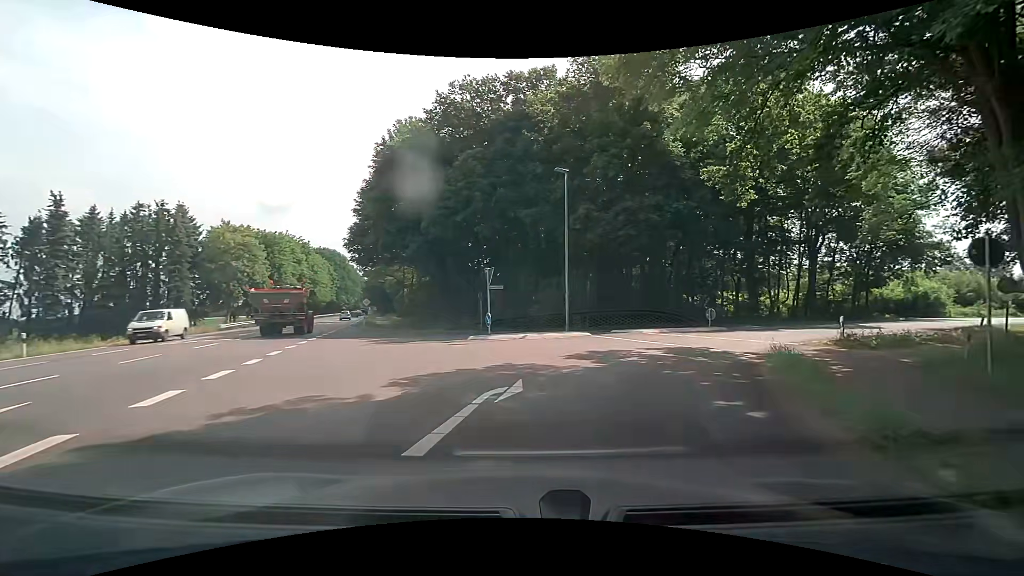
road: primary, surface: asphalt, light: Day
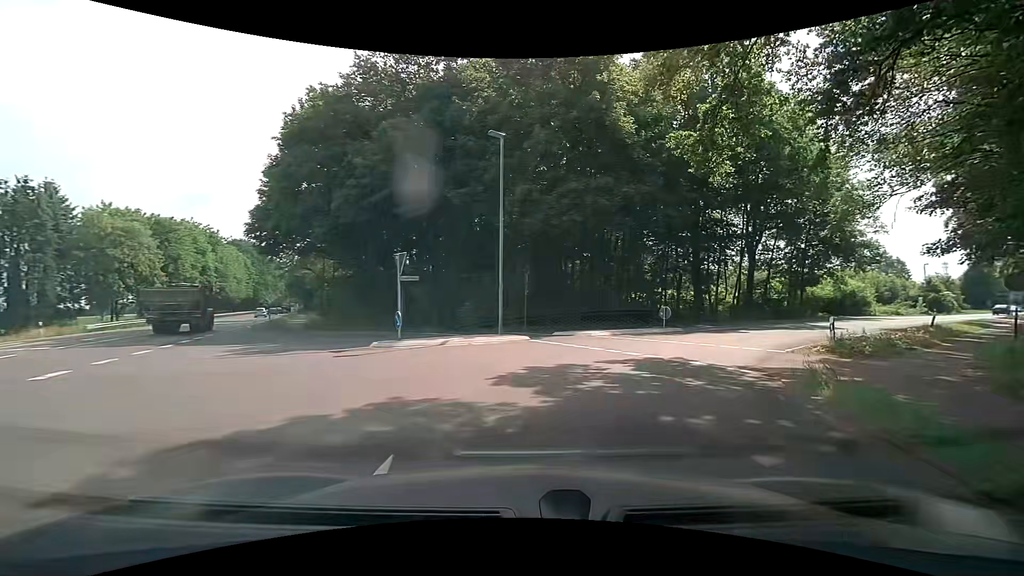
(+0.2, +4.8) m; +5°
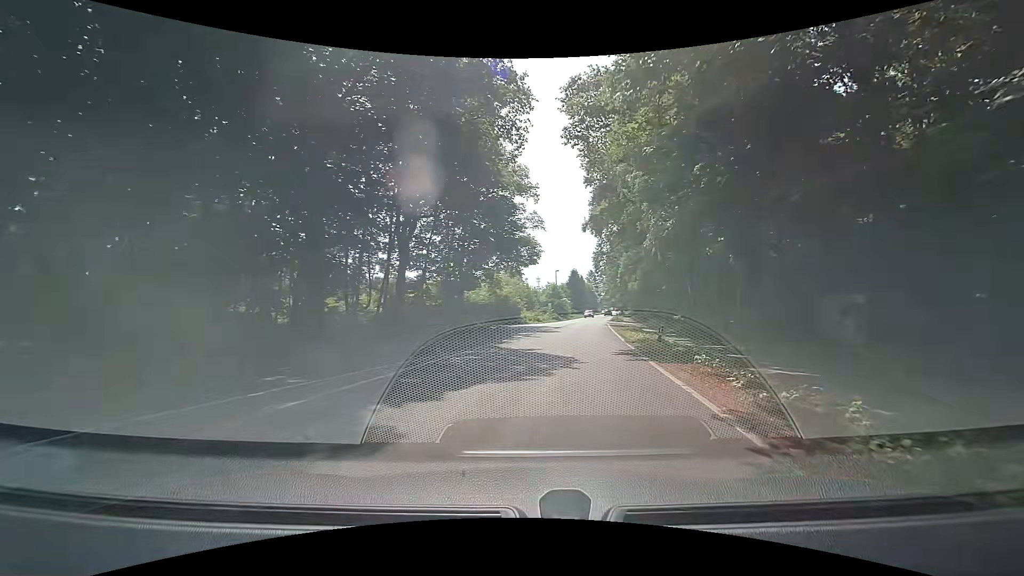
(+7.3, +19.2) m; +39°
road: tertiary
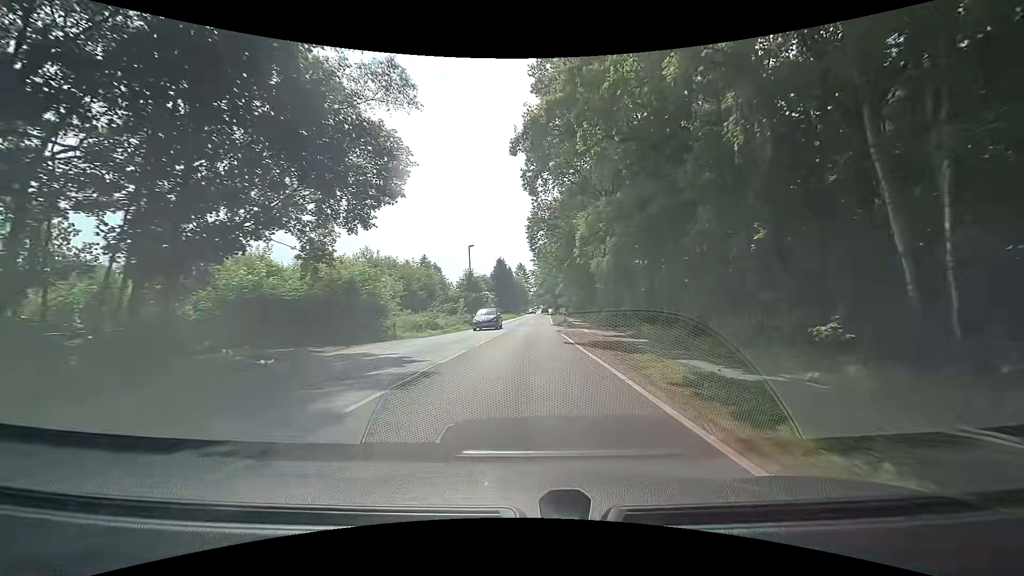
(+2.9, +29.4) m; +8°
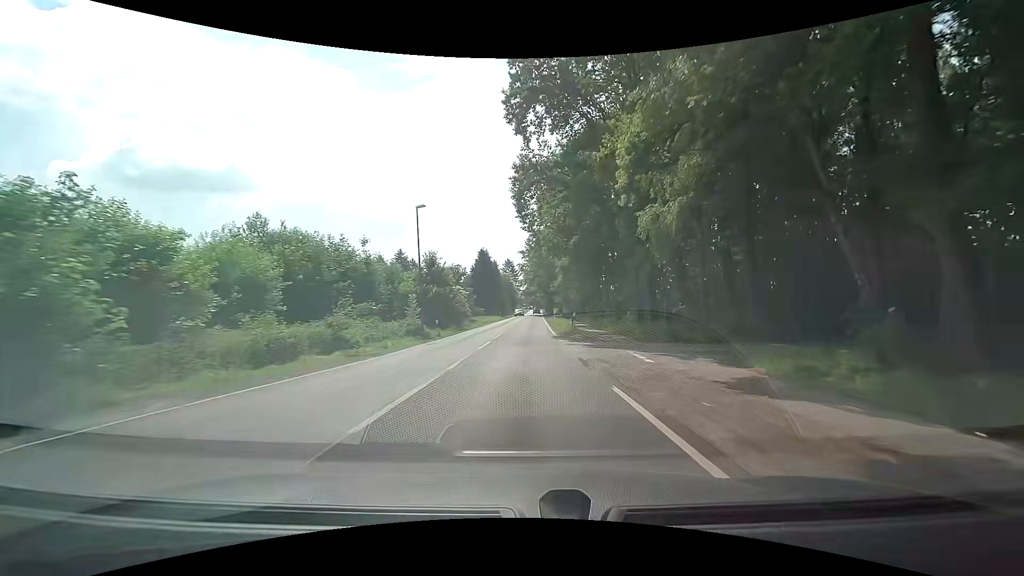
(+0.2, +18.9) m; 0°
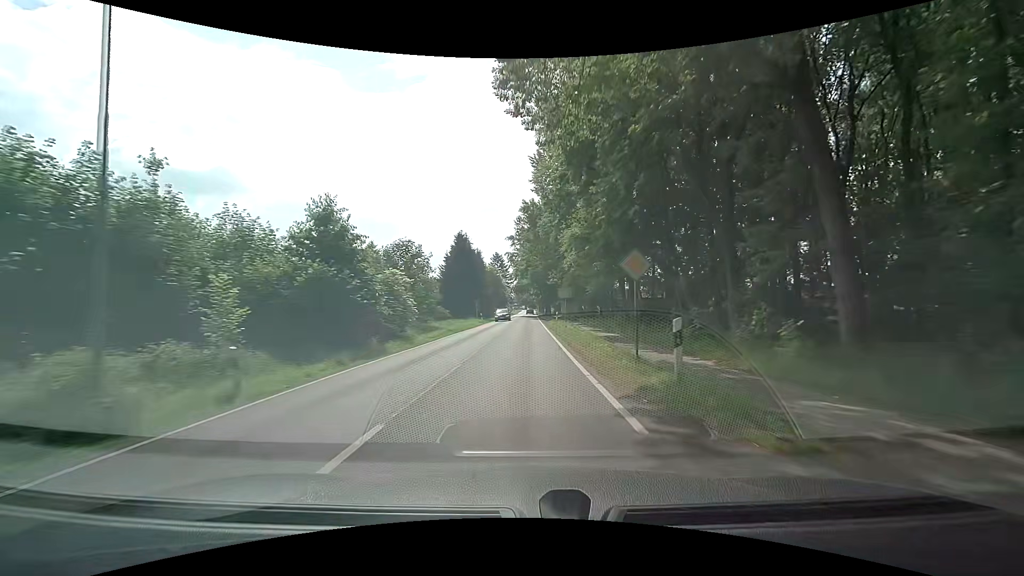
(+0.4, +21.4) m; +2°
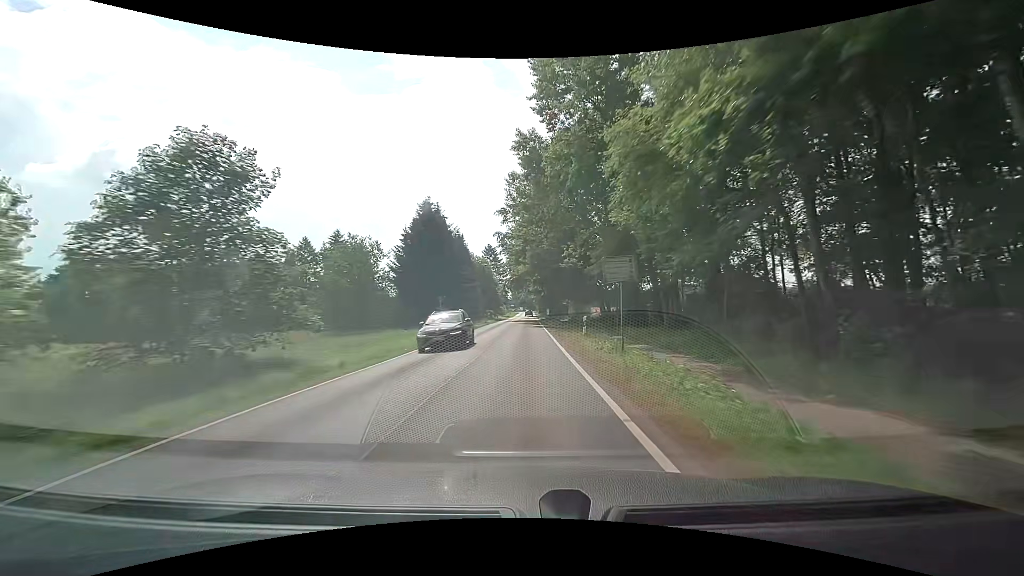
(+0.1, +23.7) m; 0°
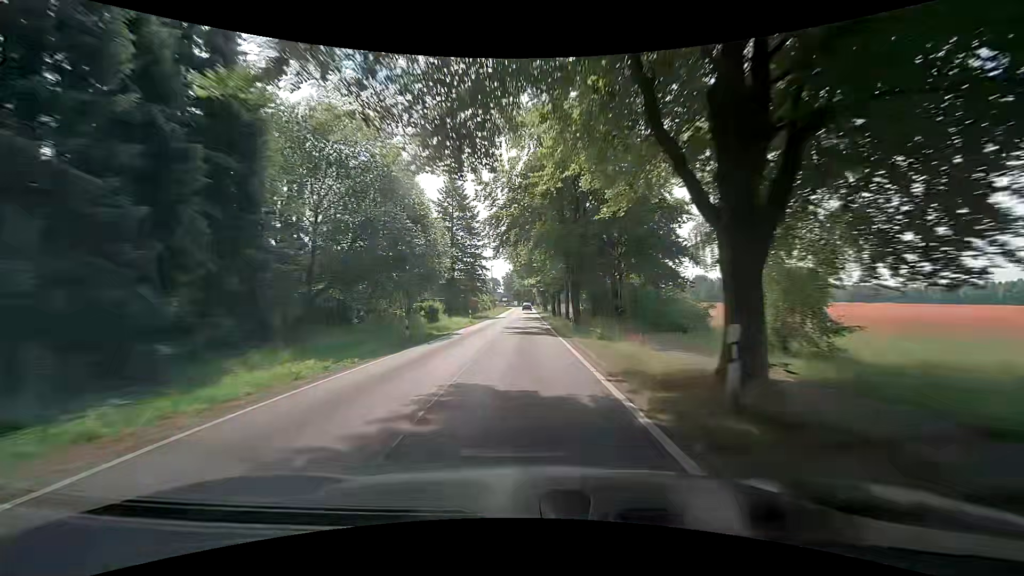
(+0.7, +63.8) m; +1°
